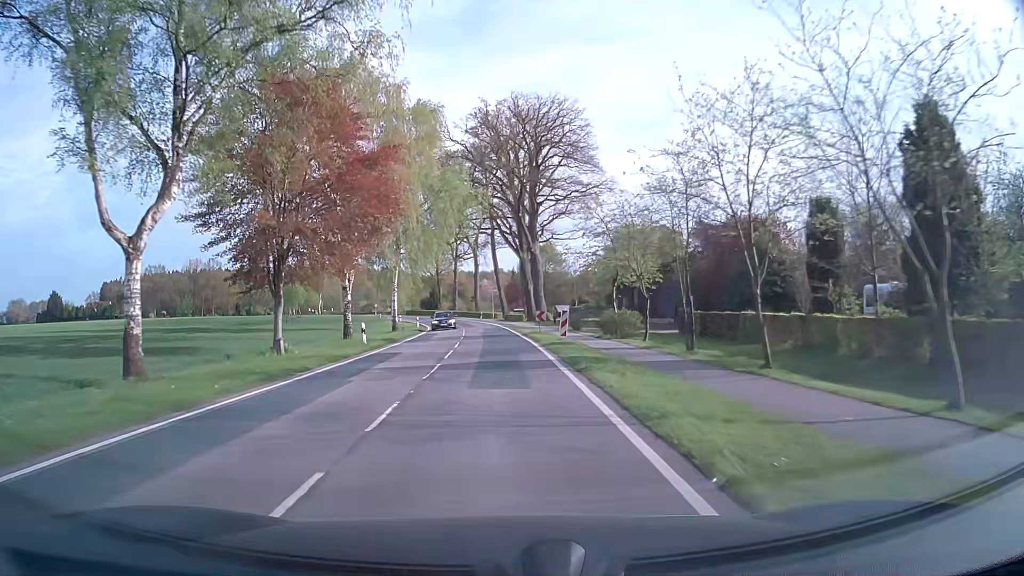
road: secondary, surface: asphalt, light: Day
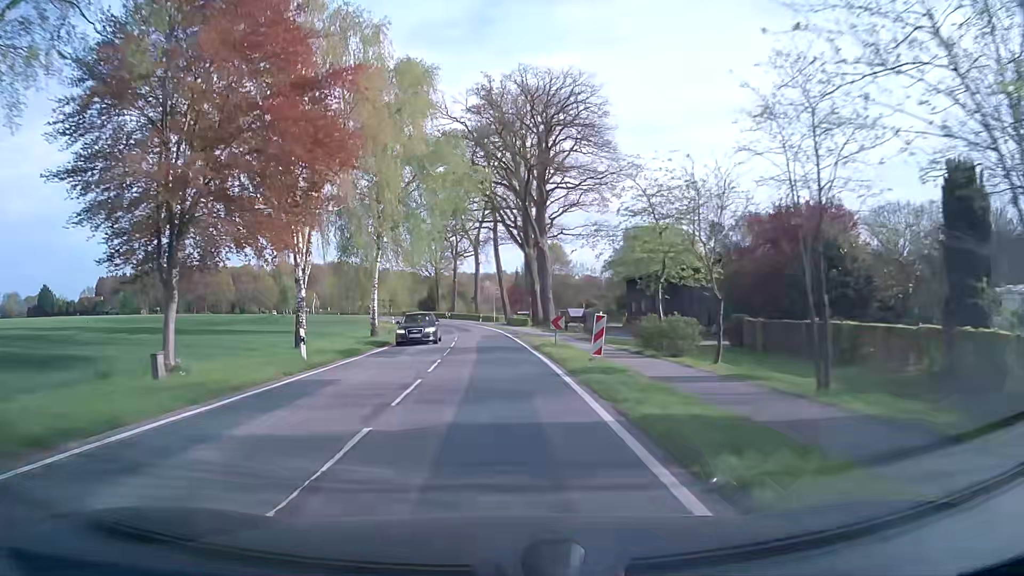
(0.0, +9.2) m; 0°
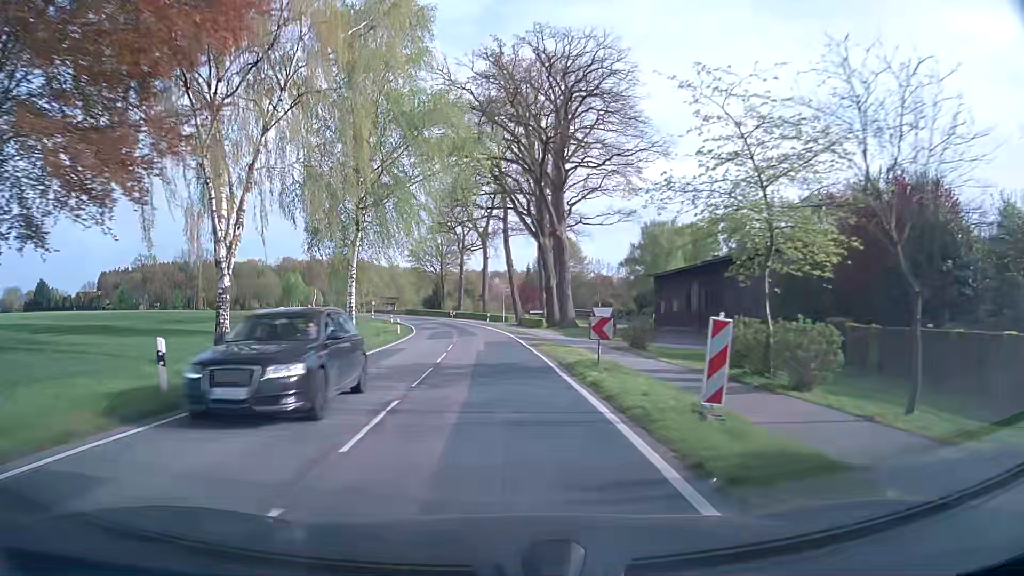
(-0.1, +9.1) m; -1°
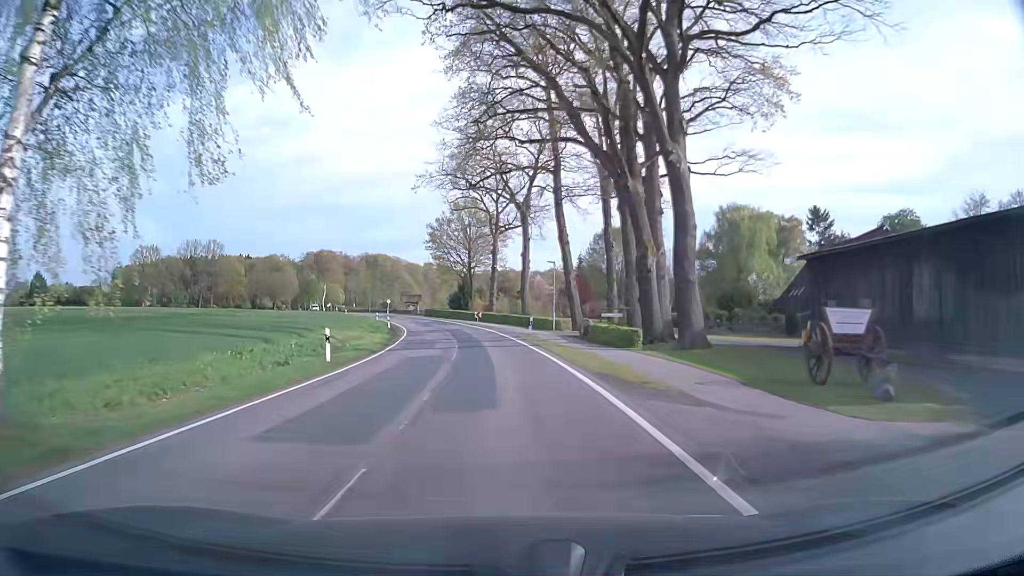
(-0.7, +27.5) m; -4°
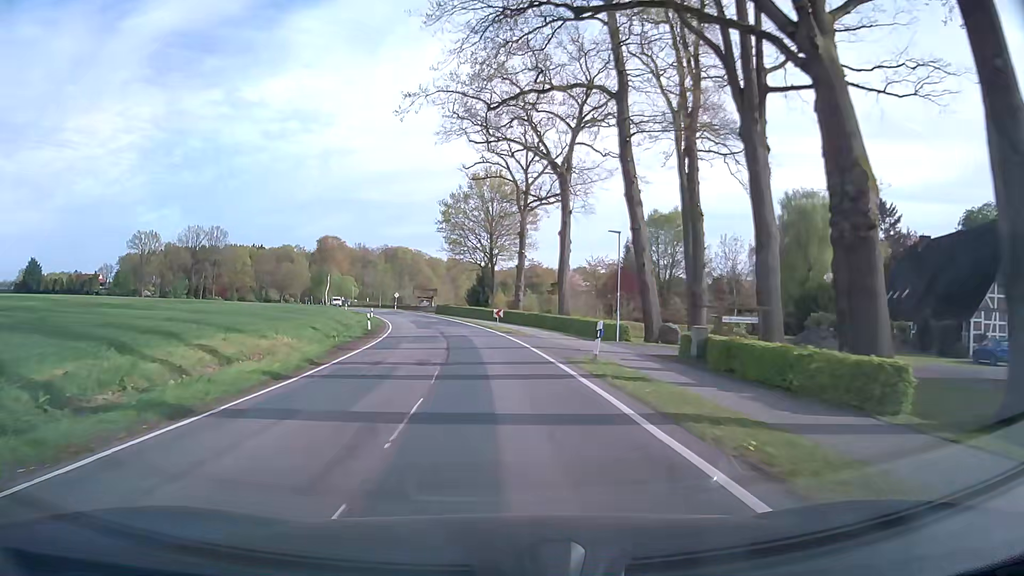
(-0.2, +18.6) m; -2°
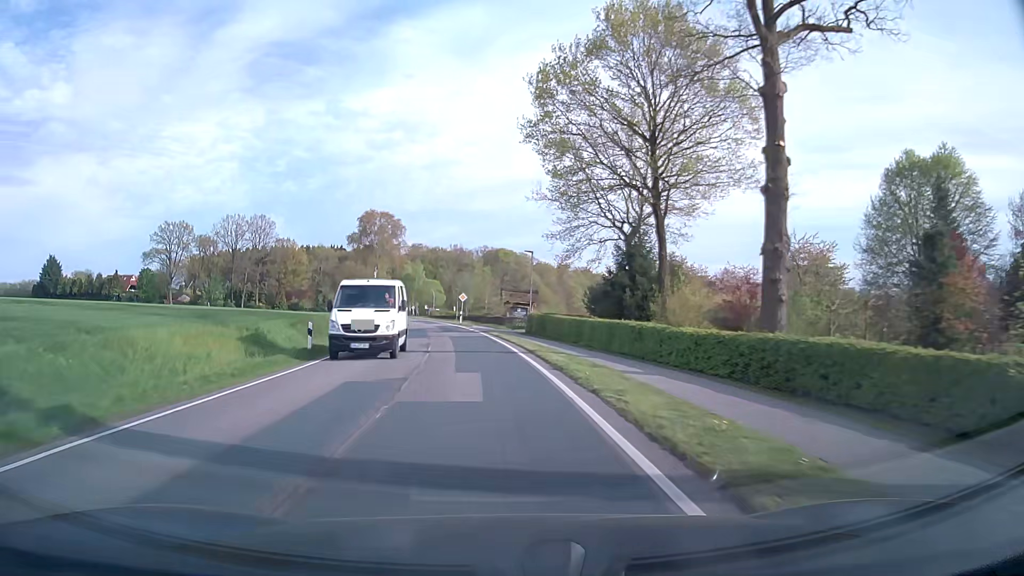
(-3.1, +47.1) m; -9°
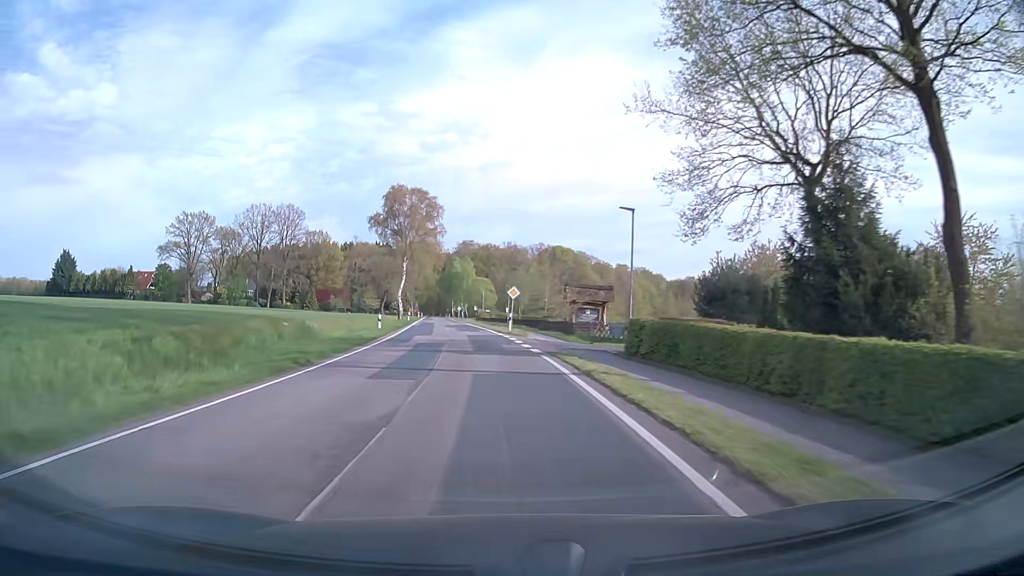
(-0.8, +19.2) m; -4°
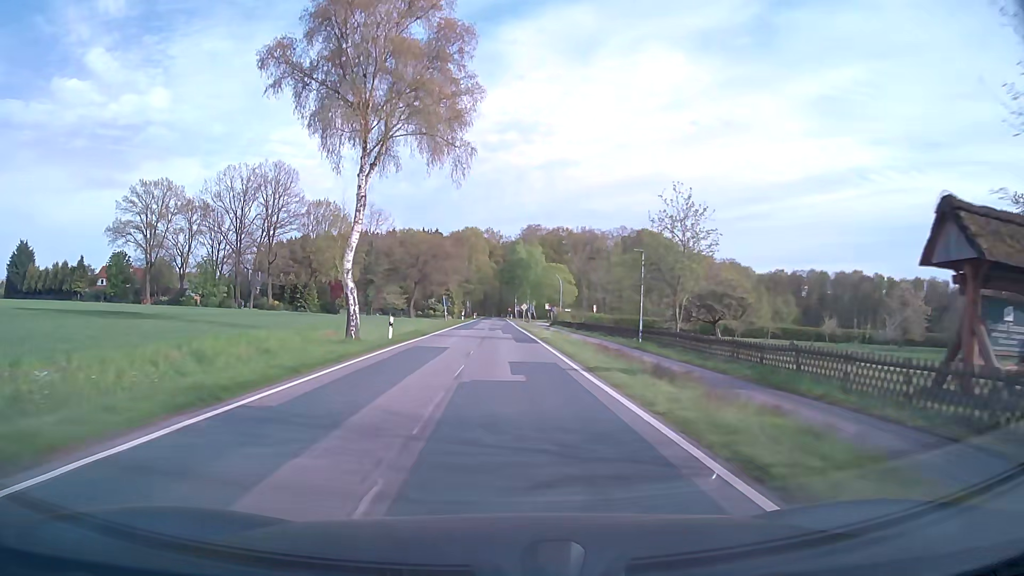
(-3.1, +48.6) m; -6°
(0, +10) (0, +20) (0, +30) (0, +40) (0, +50) (0, +60) (0, +70) (0, +80) (0, +90) (0, +100) m
